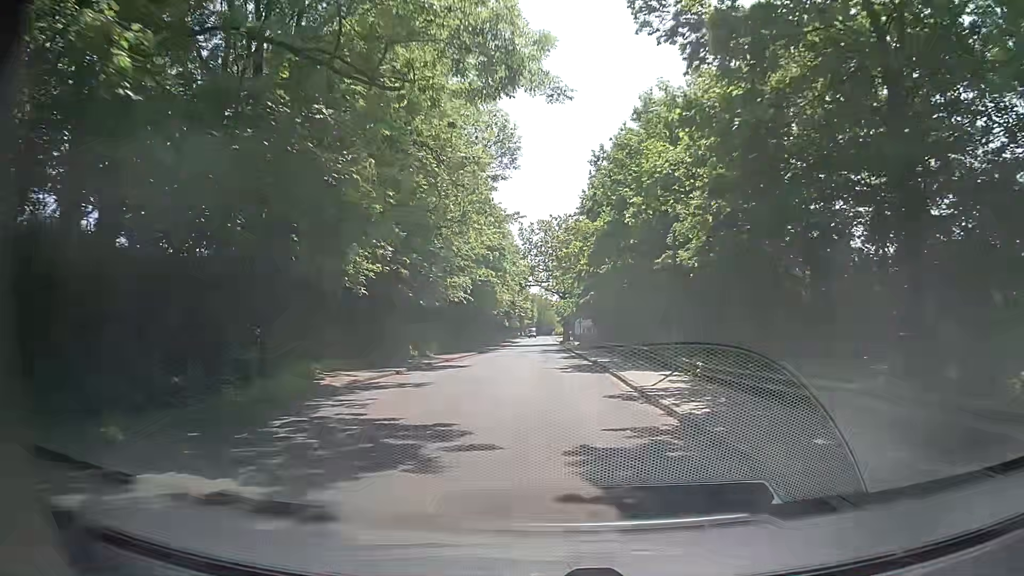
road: tertiary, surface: asphalt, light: Day
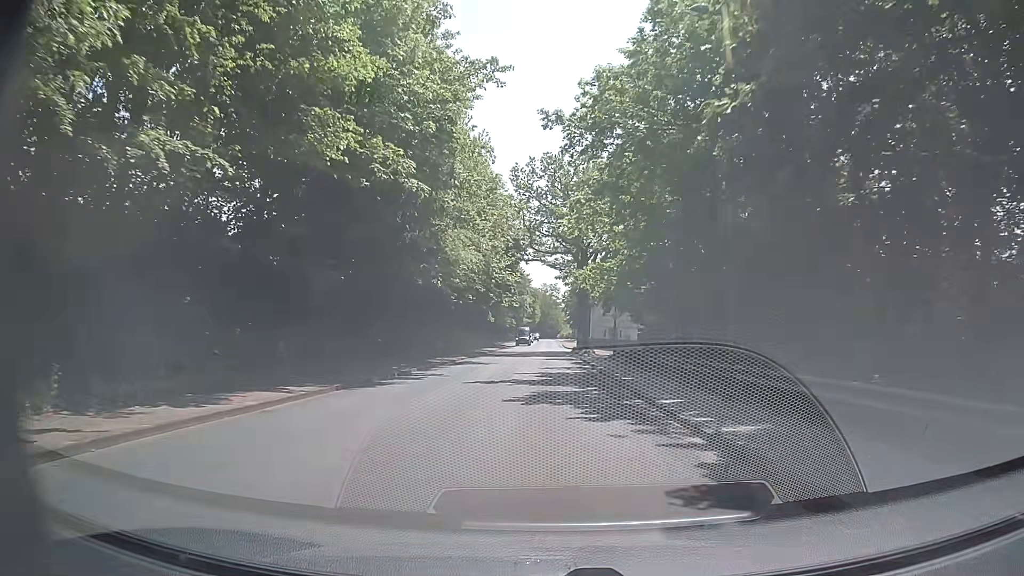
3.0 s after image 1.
(+0.5, +38.0) m; +1°
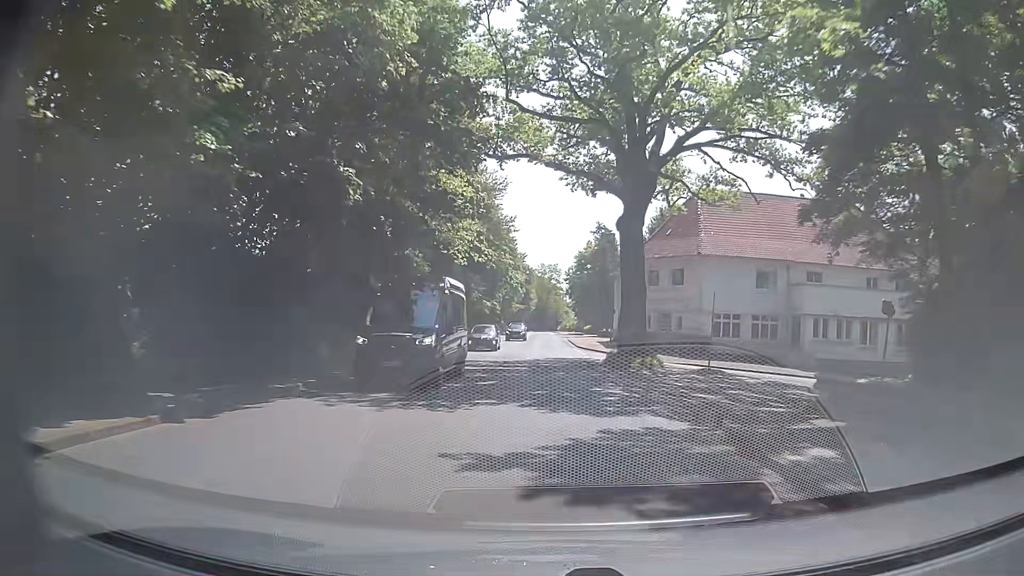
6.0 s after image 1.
(+0.1, +38.2) m; +1°
(0, +10) (0, +20) (0, +30) (0, +40) (-1, +50) (0, +60) (0, +70) (0, +80) (0, +90) (-1, +100) m
